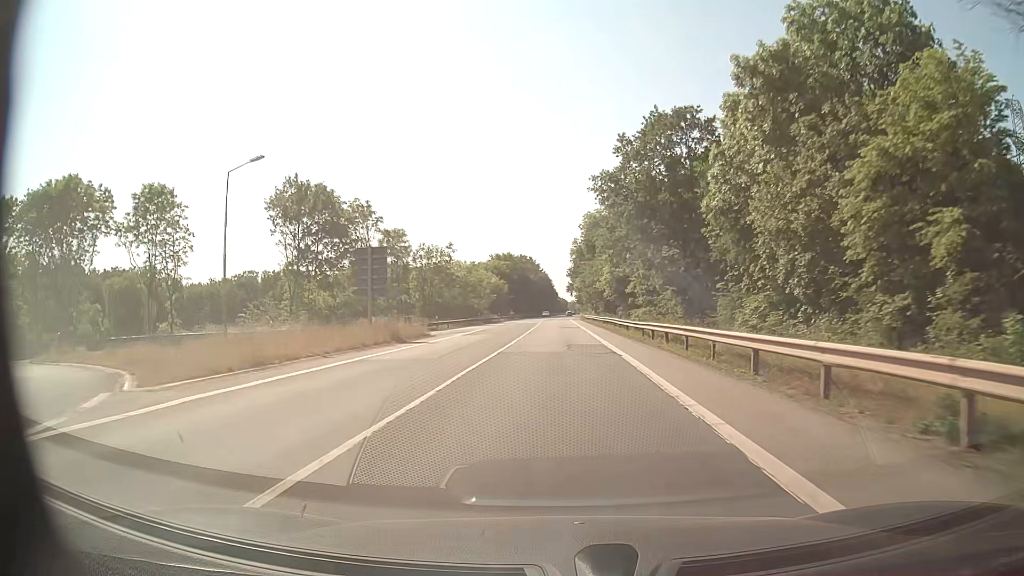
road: secondary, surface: asphalt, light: Day
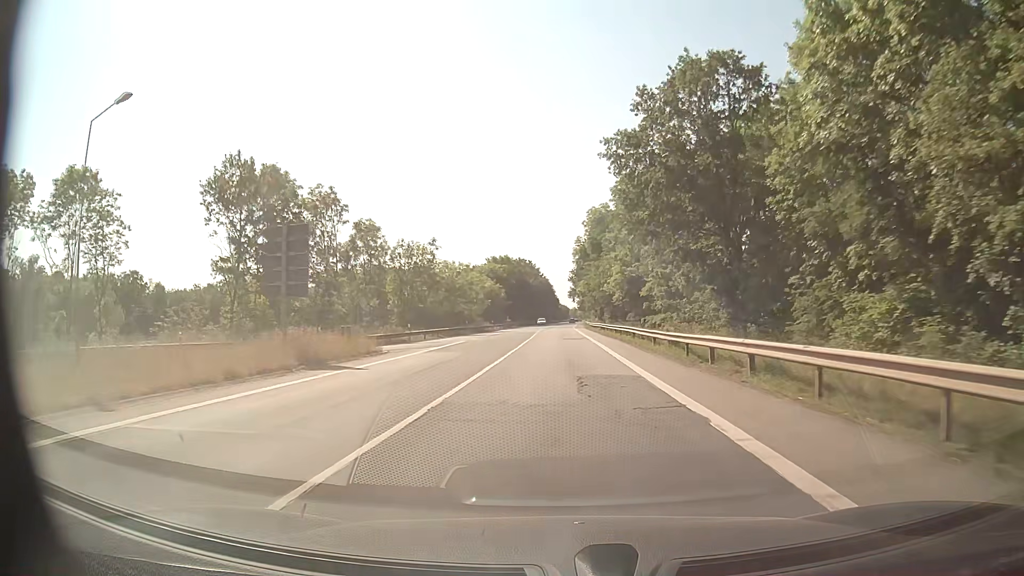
(0.0, +11.5) m; 0°
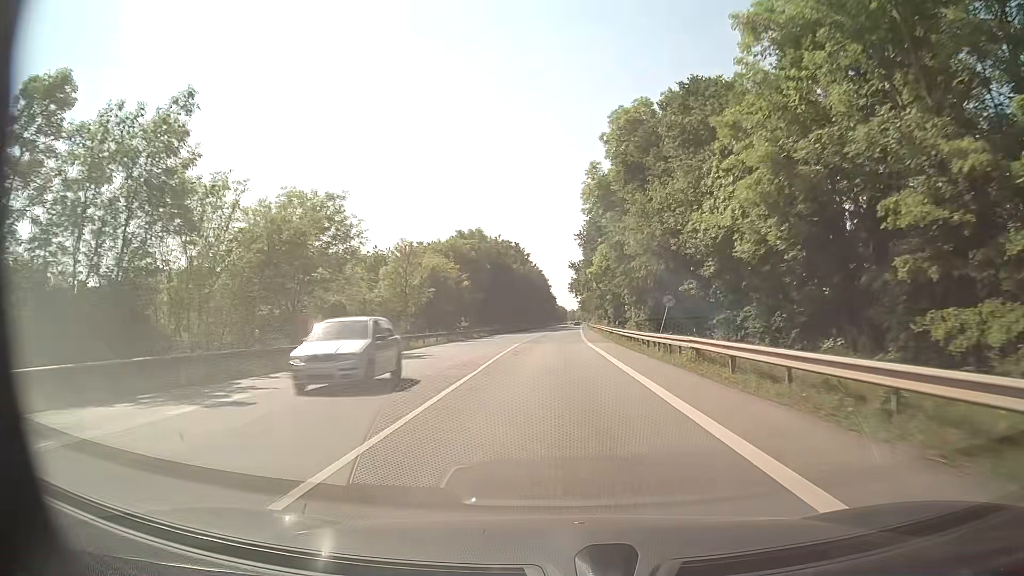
(+0.1, +47.3) m; 0°
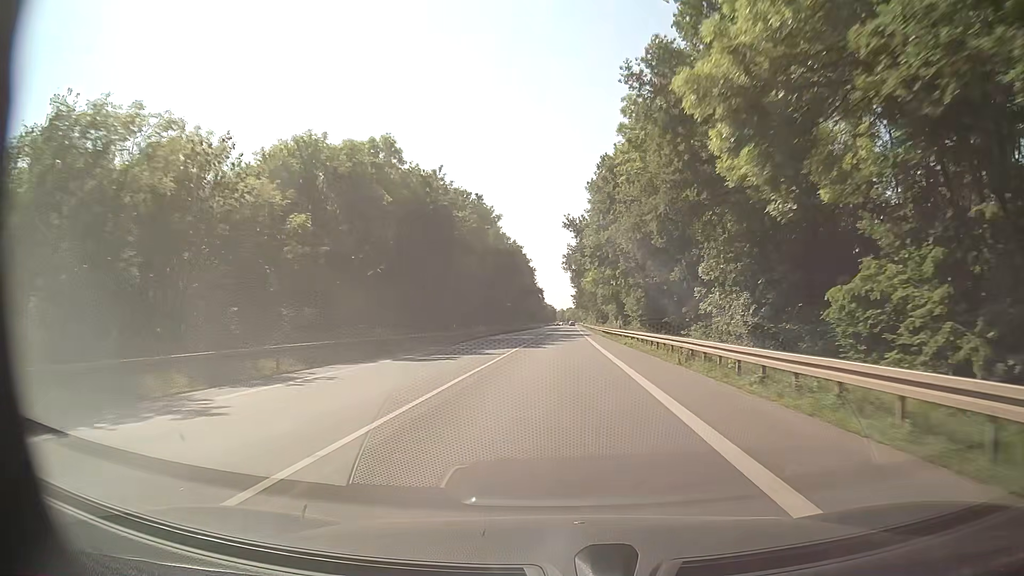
(+0.2, +51.5) m; +1°
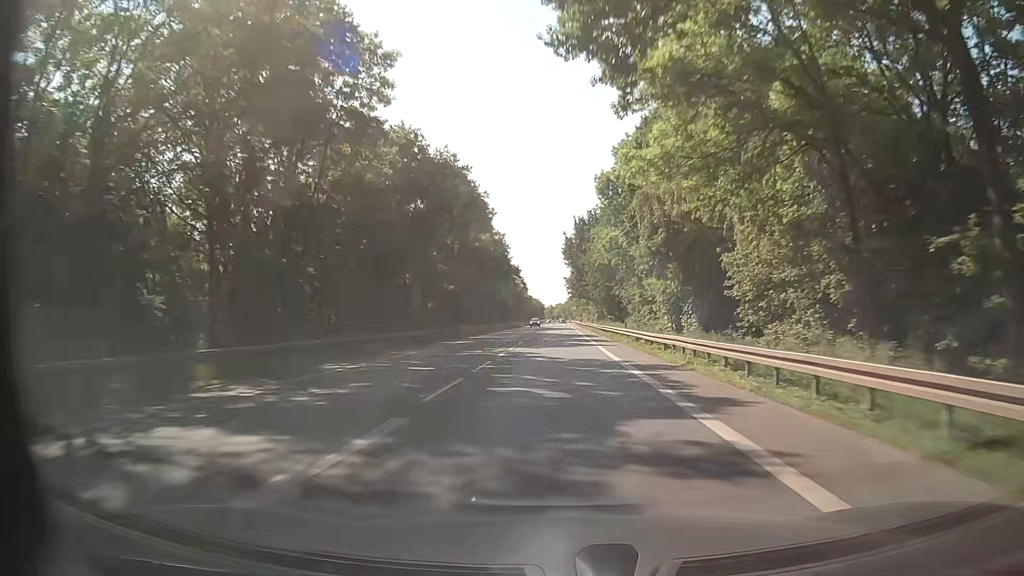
(+0.4, +55.8) m; +1°
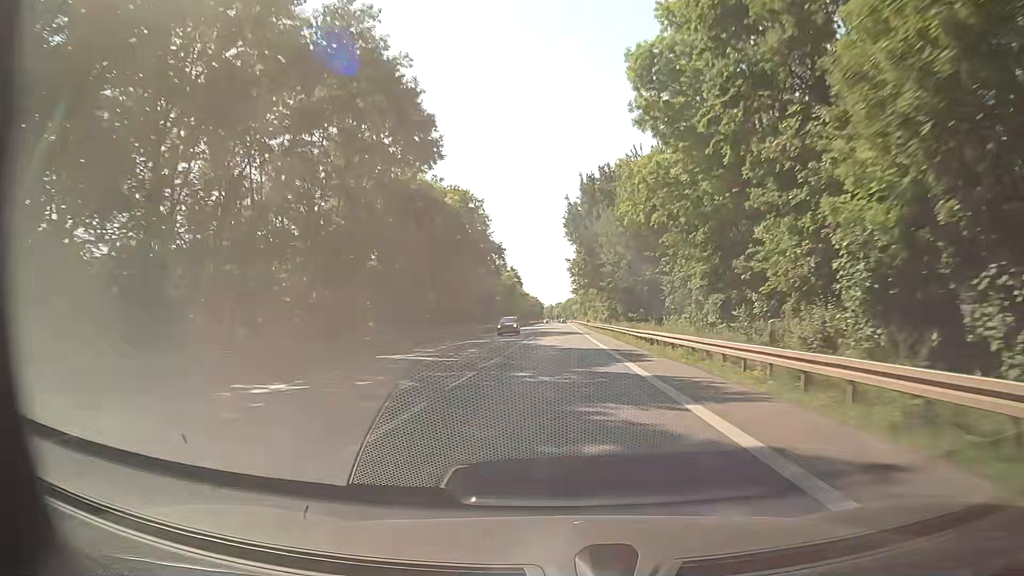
(0.0, +29.4) m; 0°
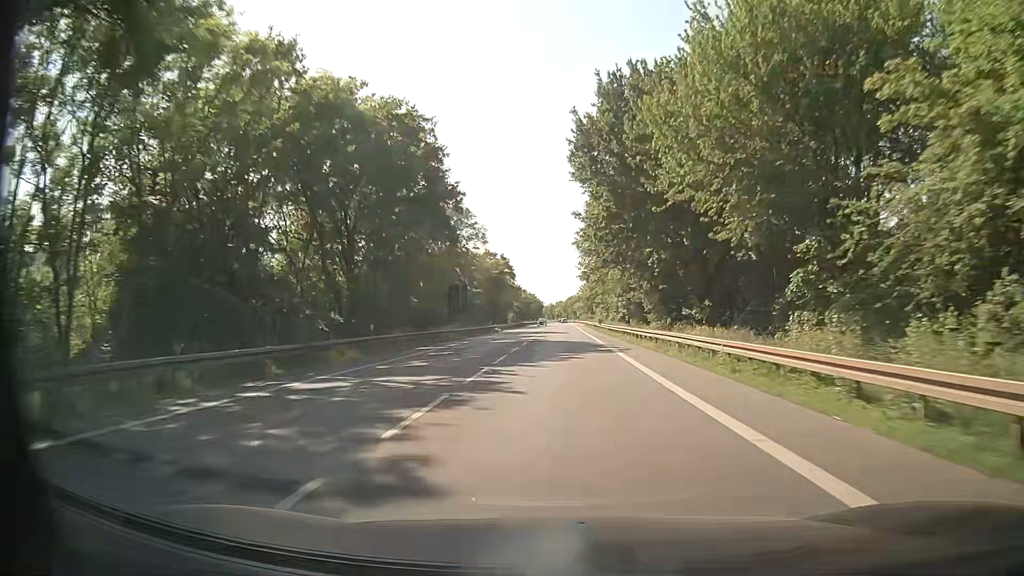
(0.0, +30.2) m; 0°
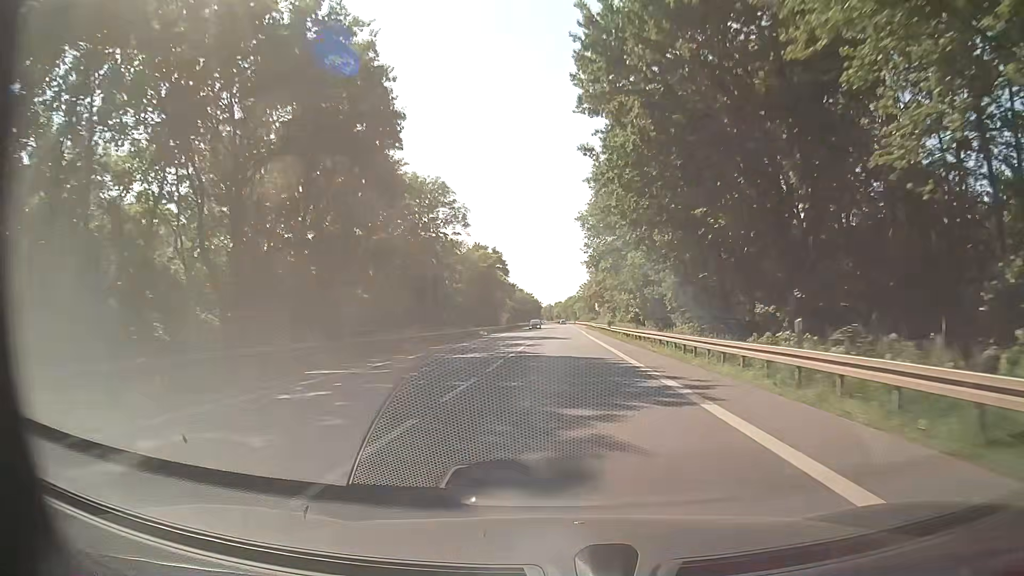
(0.0, +15.3) m; 0°
(0, +10) (0, +20) (0, +30) (0, +40) (0, +50) (0, +60) (0, +70) (+1, +80) (+1, +90) (+1, +100) m
